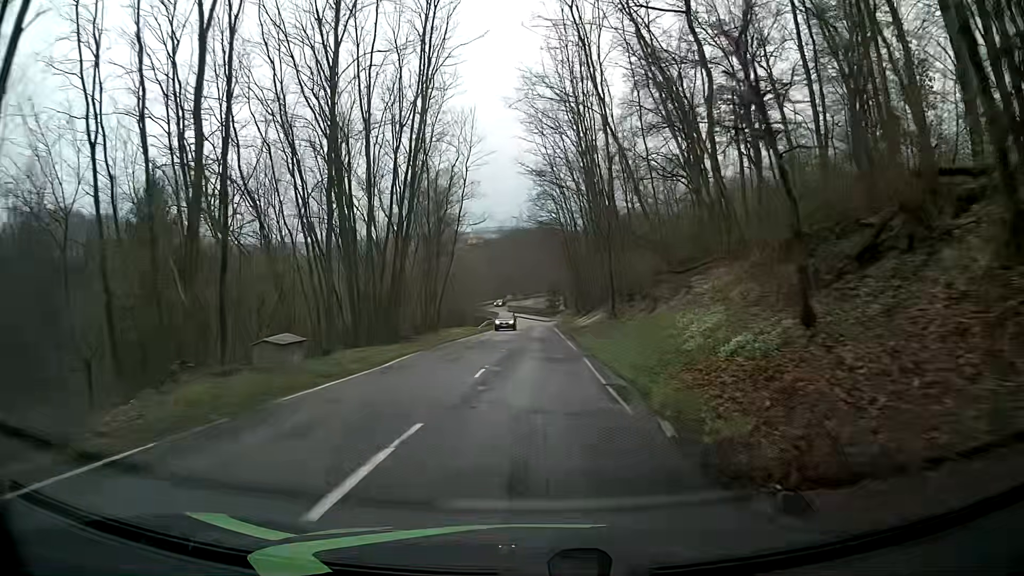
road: tertiary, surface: asphalt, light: Day
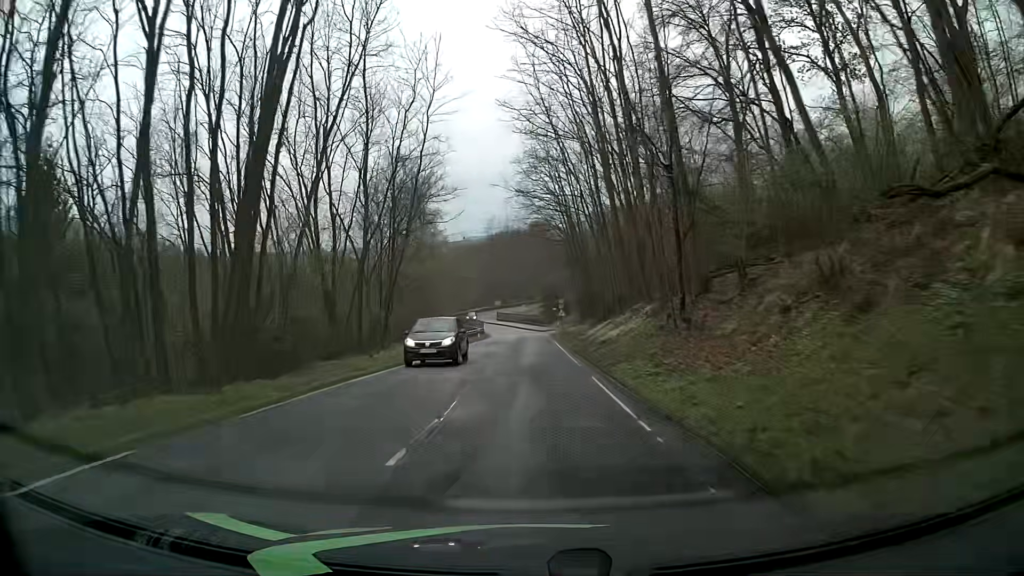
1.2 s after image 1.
(+0.1, +17.6) m; +1°
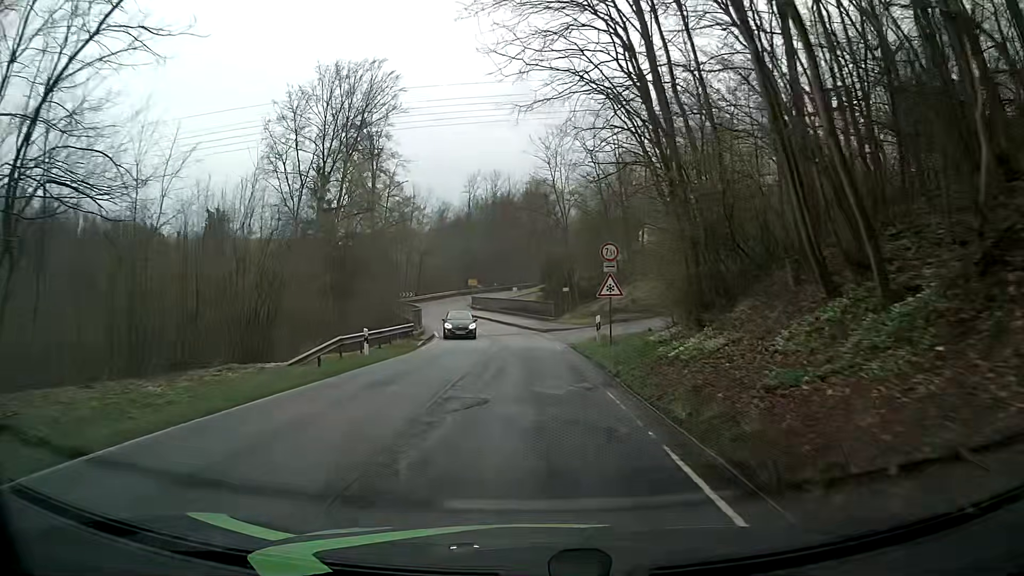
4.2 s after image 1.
(0.0, +40.2) m; +1°
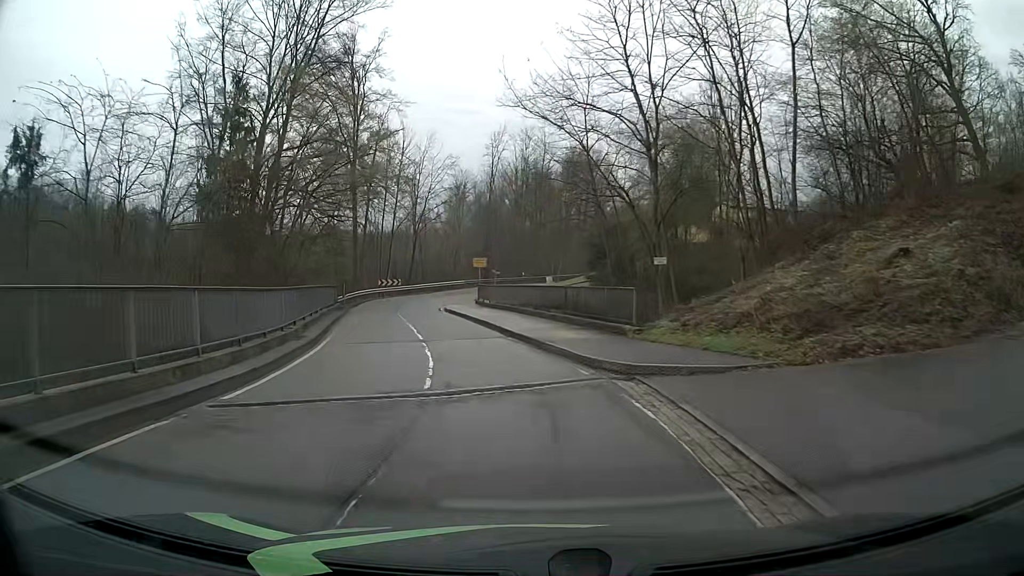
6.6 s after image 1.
(-0.7, +28.1) m; -4°
(0, +10) (-2, +20) (-4, +30) (-6, +39) (-7, +49) (-6, +59) (-2, +68) (+3, +77) (+8, +86) (+13, +94) m
